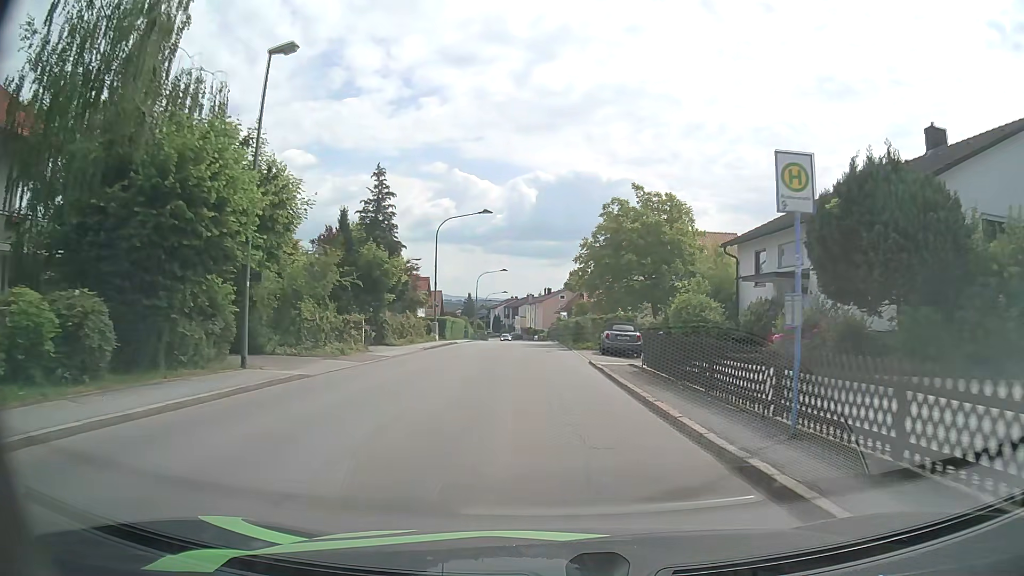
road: unclassified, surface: asphalt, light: Day
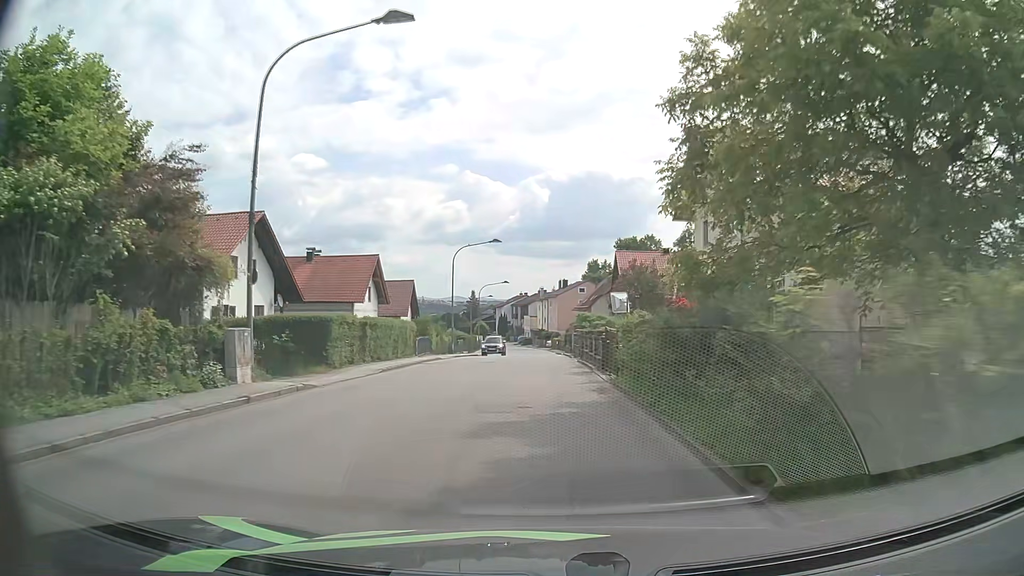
(-0.2, +31.8) m; -1°
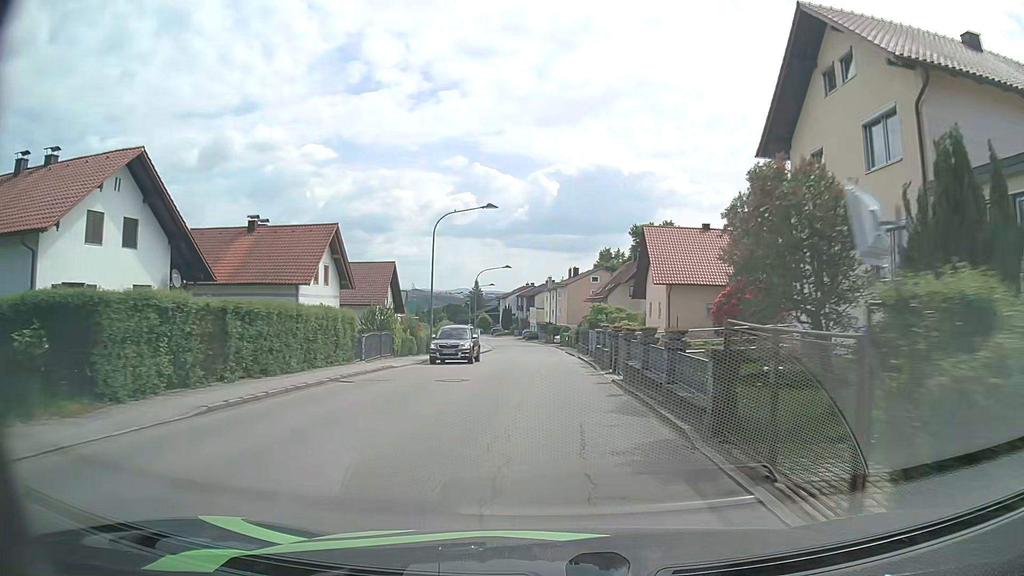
(-0.1, +13.2) m; -1°
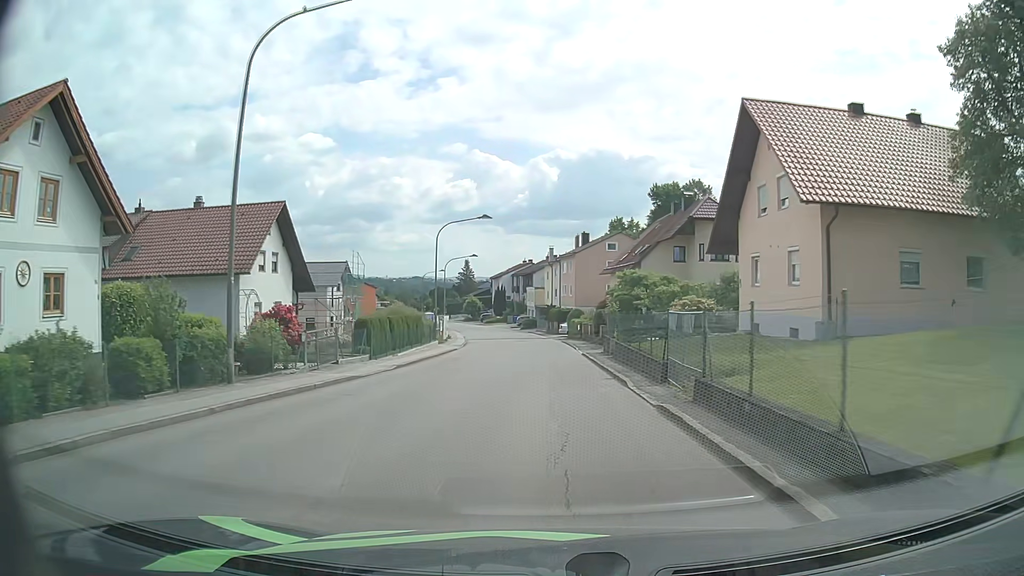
(+0.2, +26.9) m; 0°
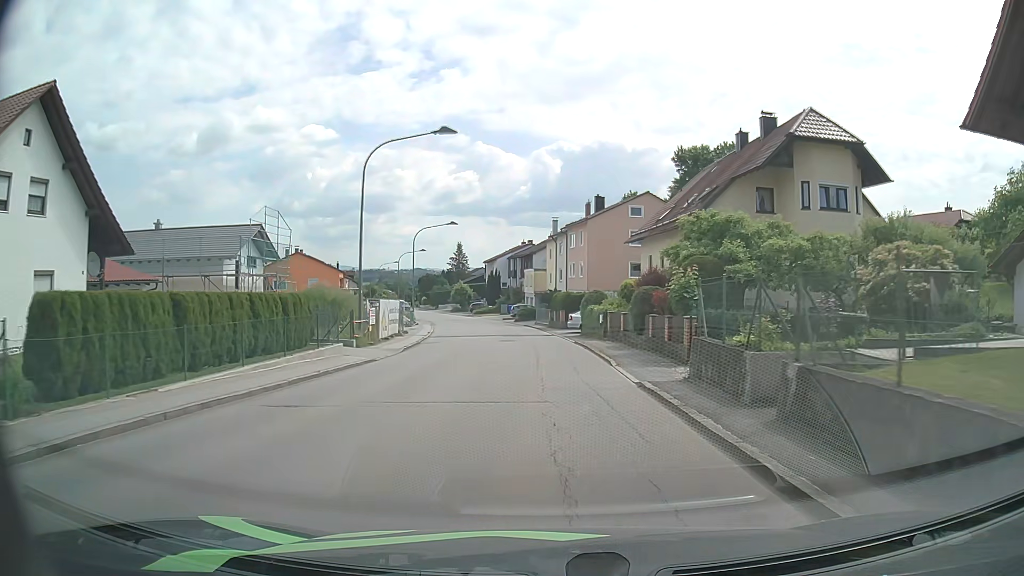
(0.0, +20.0) m; 0°
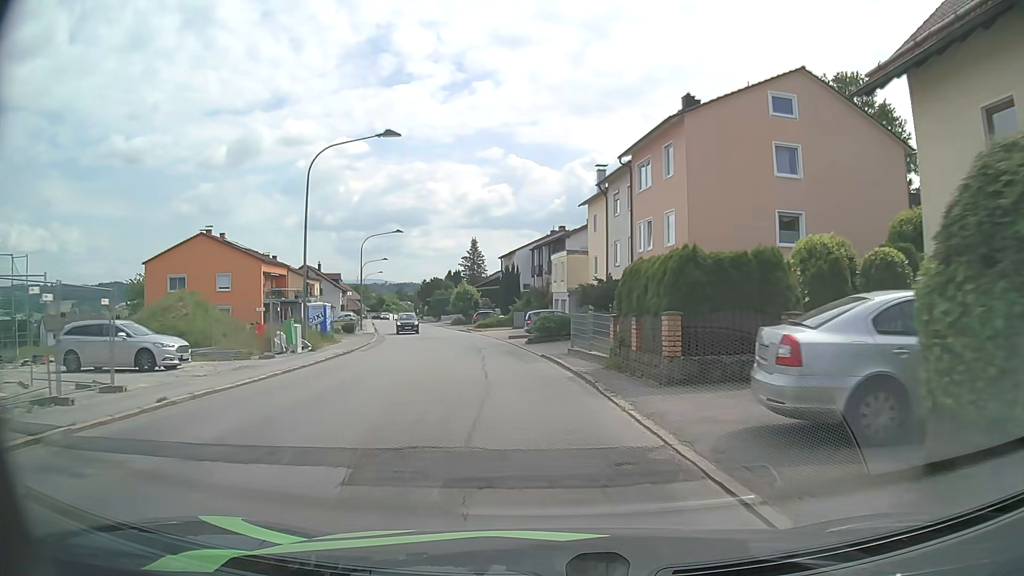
(-0.5, +33.0) m; -3°
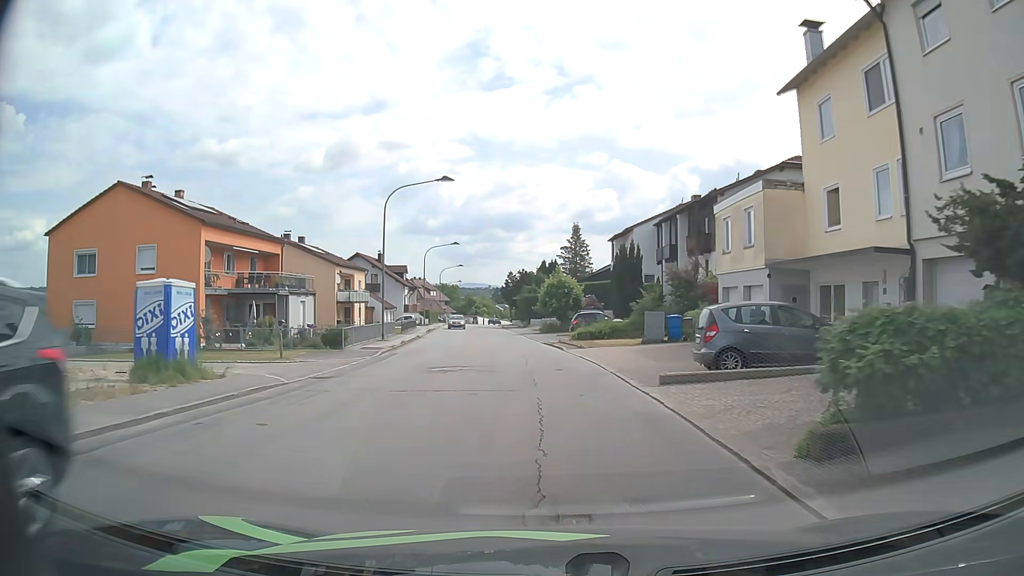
(-2.2, +25.1) m; -9°
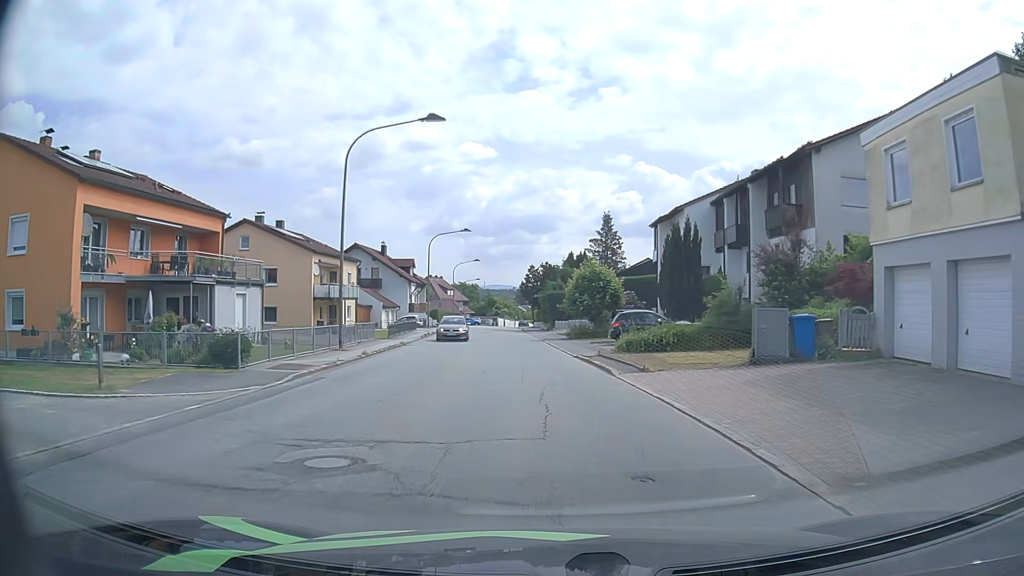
(-0.2, +12.1) m; -2°
(0, +10) (0, +20) (-1, +30) (-2, +40) (-3, +50) (-4, +60) (-4, +70) (-5, +80) (-5, +90) (-5, +100) m
